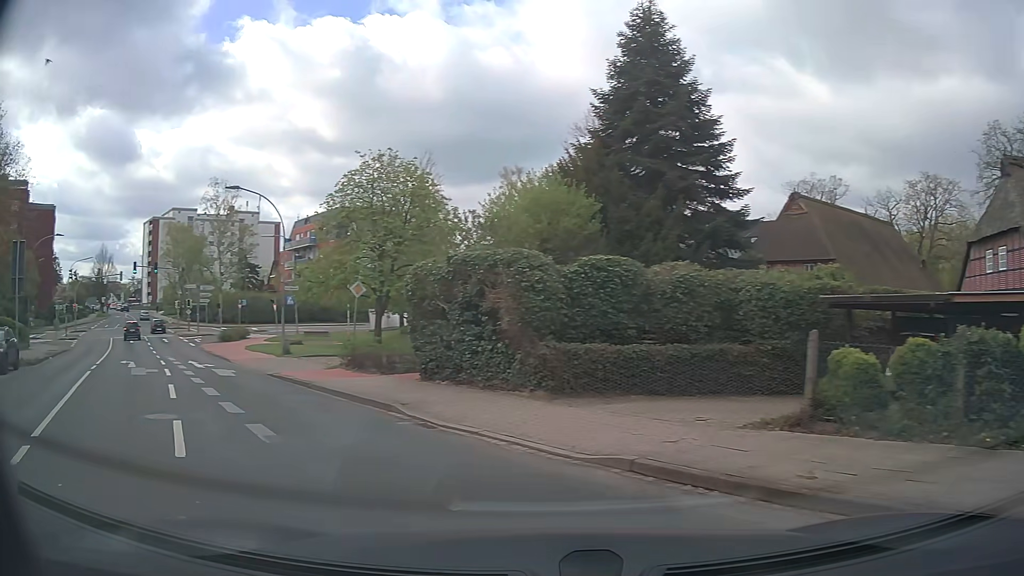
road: tertiary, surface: asphalt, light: Day
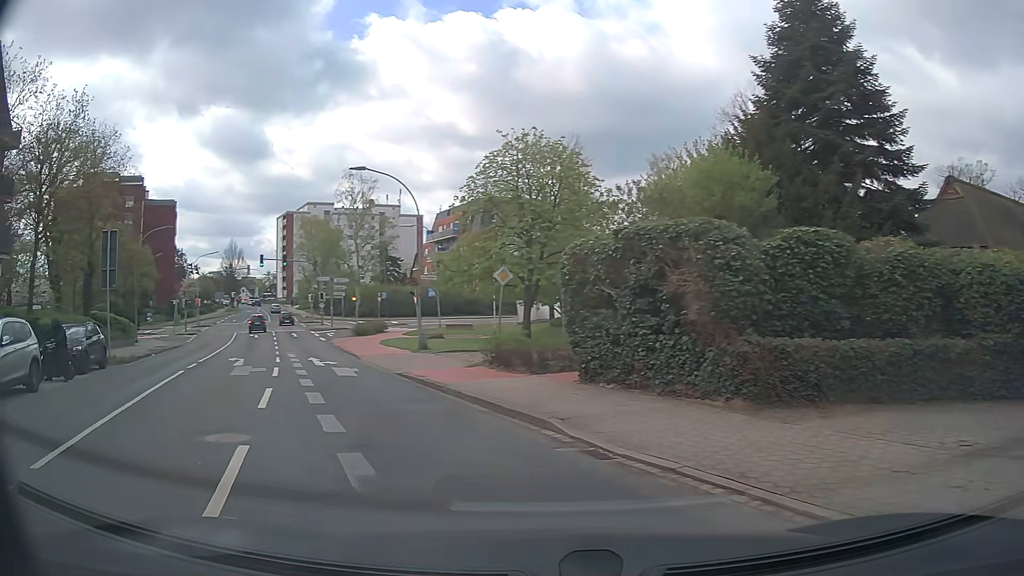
(-0.4, +3.0) m; -14°
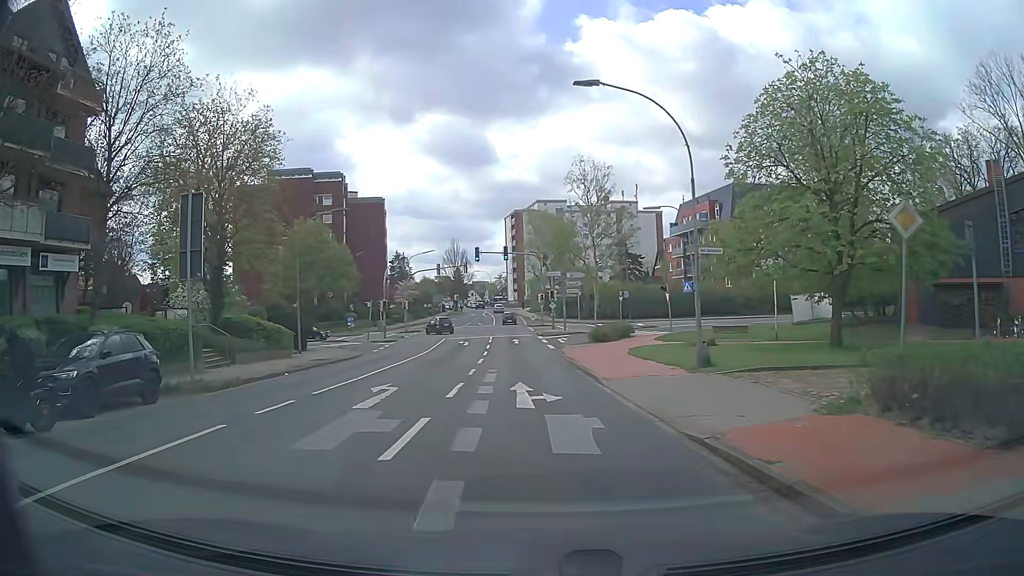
(-2.3, +10.3) m; -21°
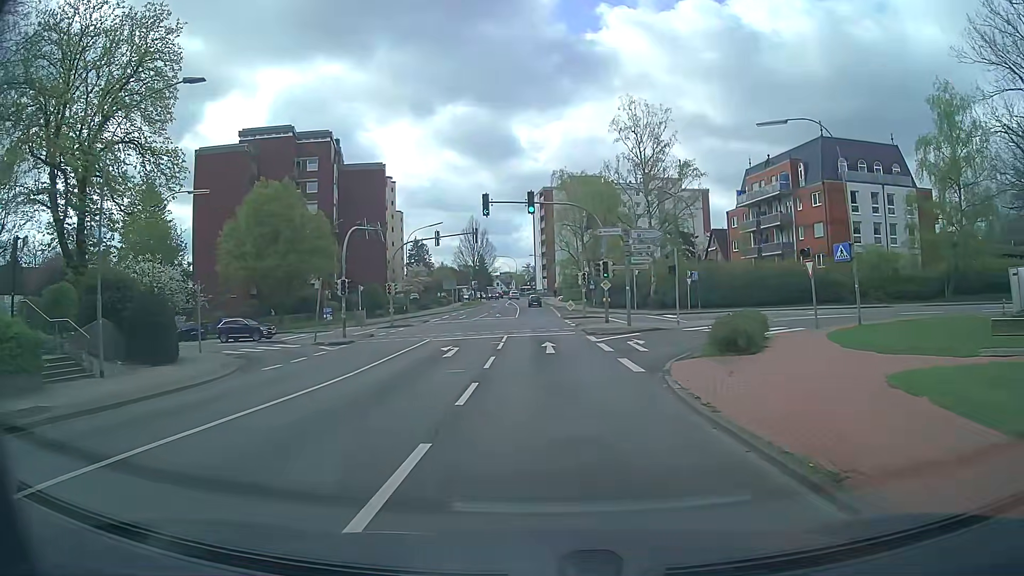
(-0.8, +20.5) m; -2°
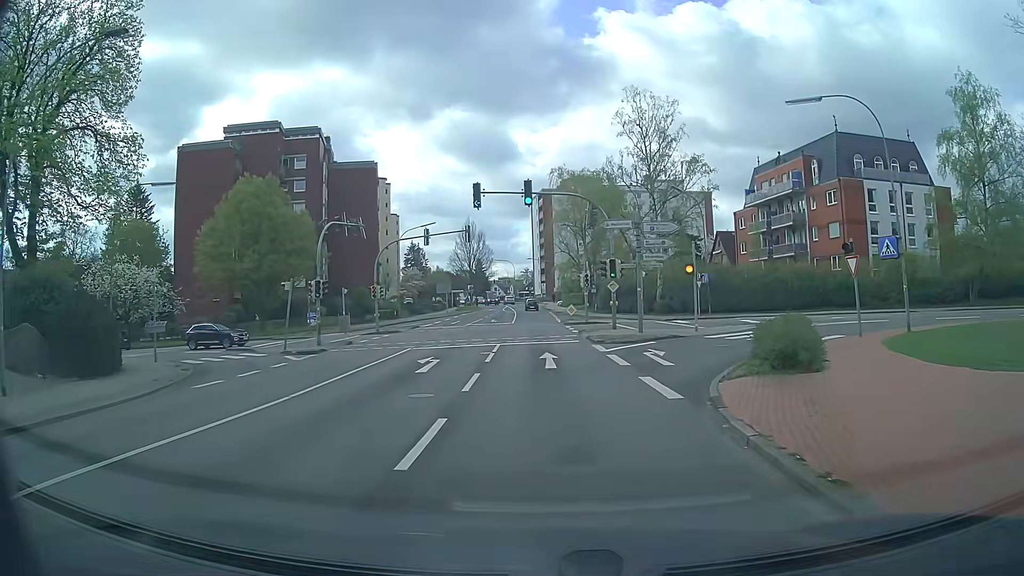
(0.0, +4.1) m; +1°
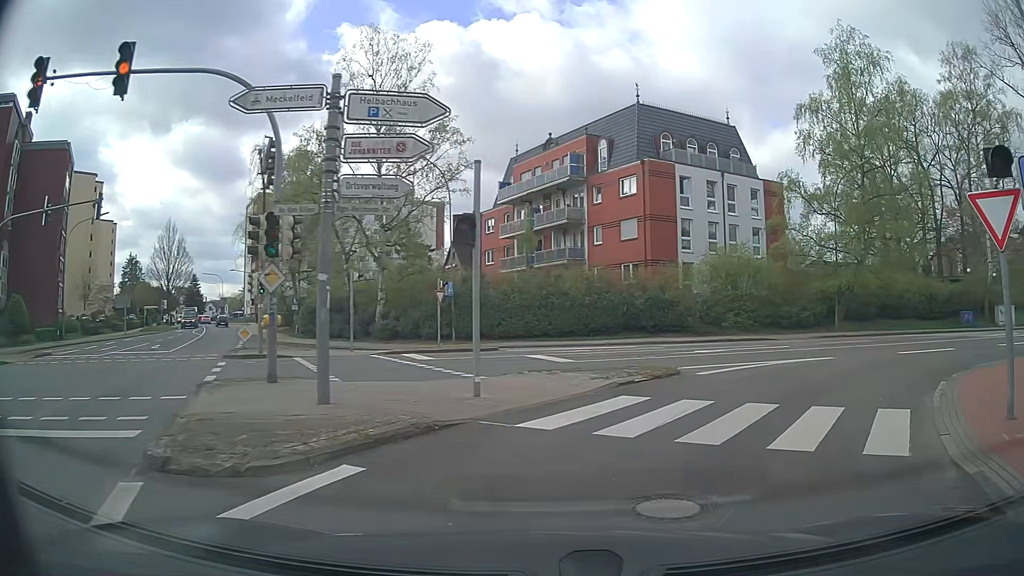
(+2.1, +17.3) m; +24°
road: secondary_link
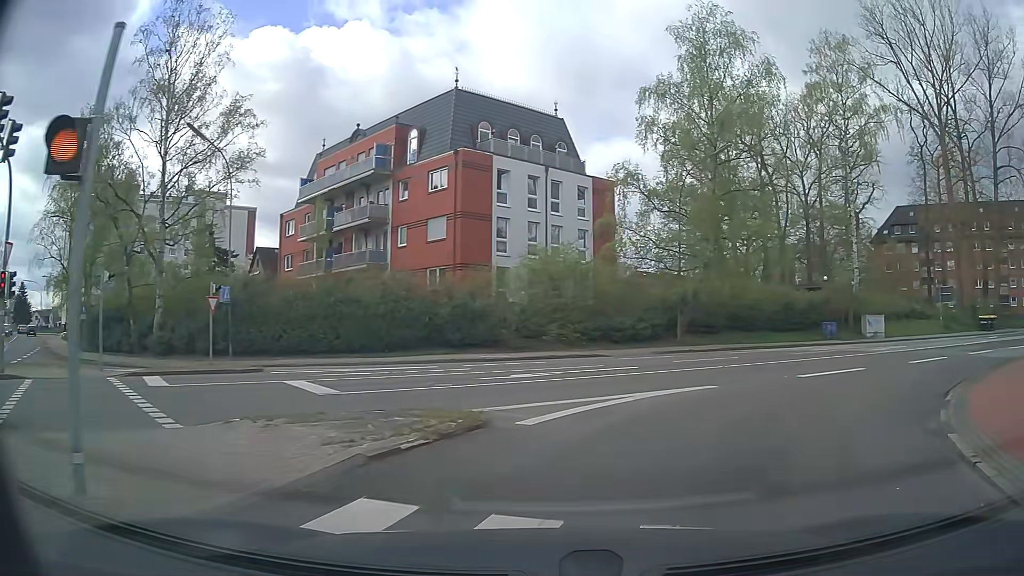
(+0.7, +5.8) m; +14°
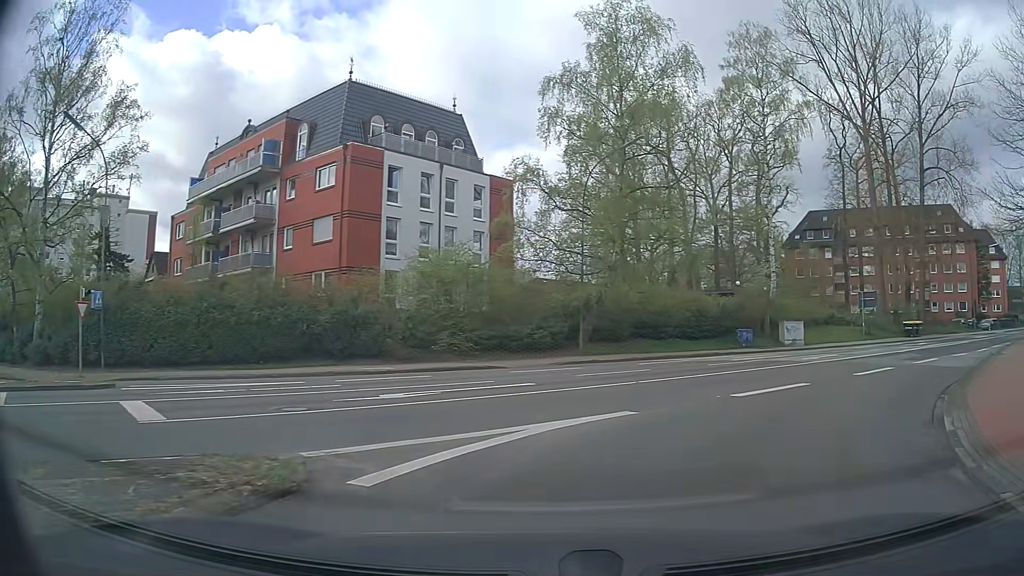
(+0.2, +2.9) m; +9°
(+3, +10) (+8, +18) (+15, +25) (+22, +32) (+30, +39) (+37, +45) (+45, +52) (+53, +58) (+61, +64) (+69, +69) m
